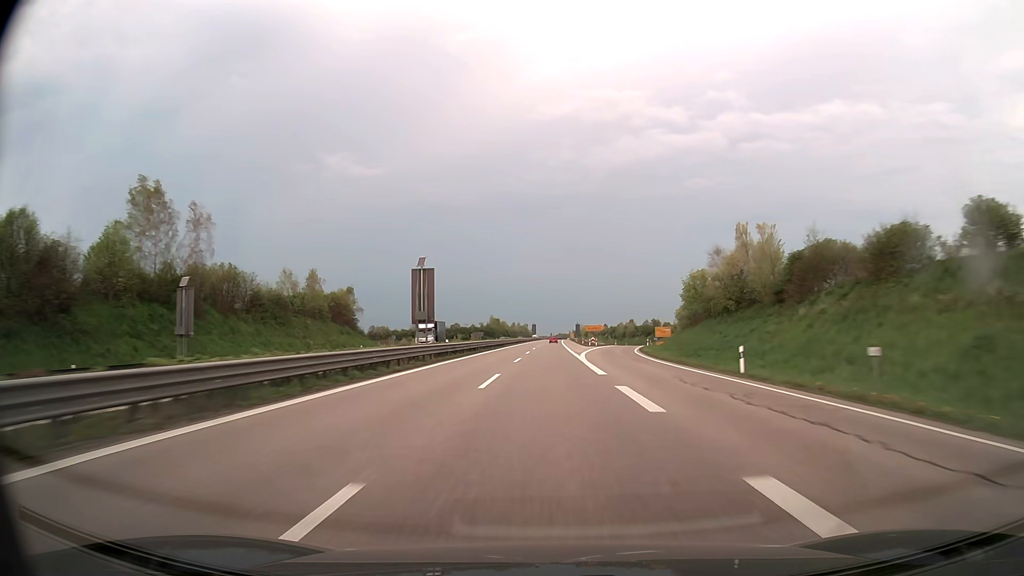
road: trunk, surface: asphalt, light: Day
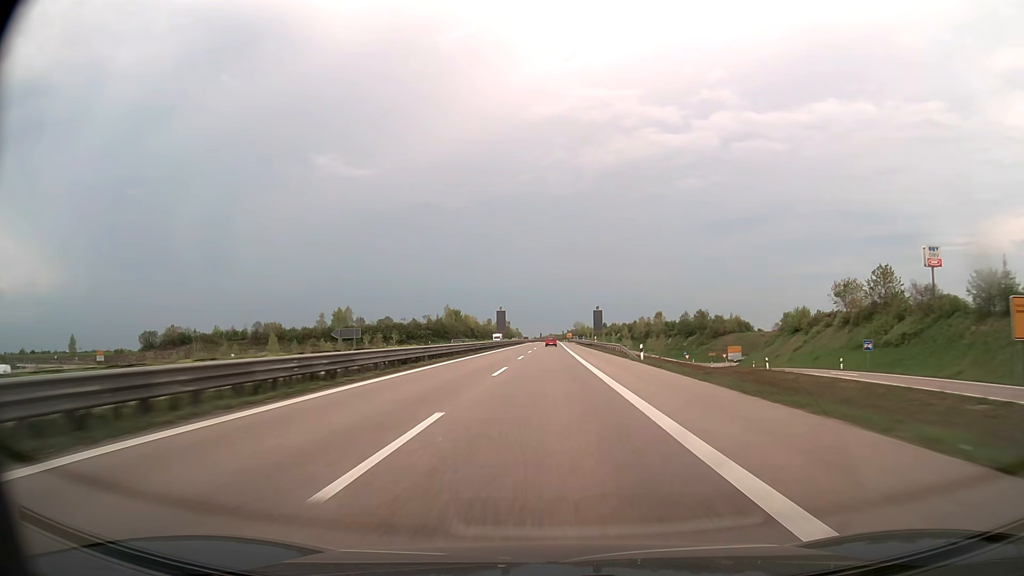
(+1.2, +118.9) m; +1°
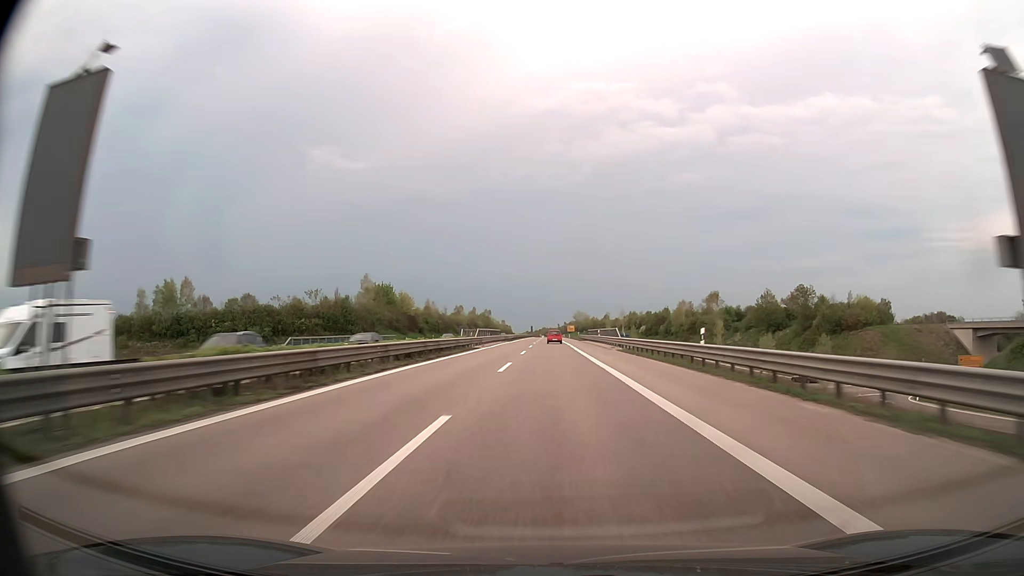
(+0.3, +89.6) m; 0°
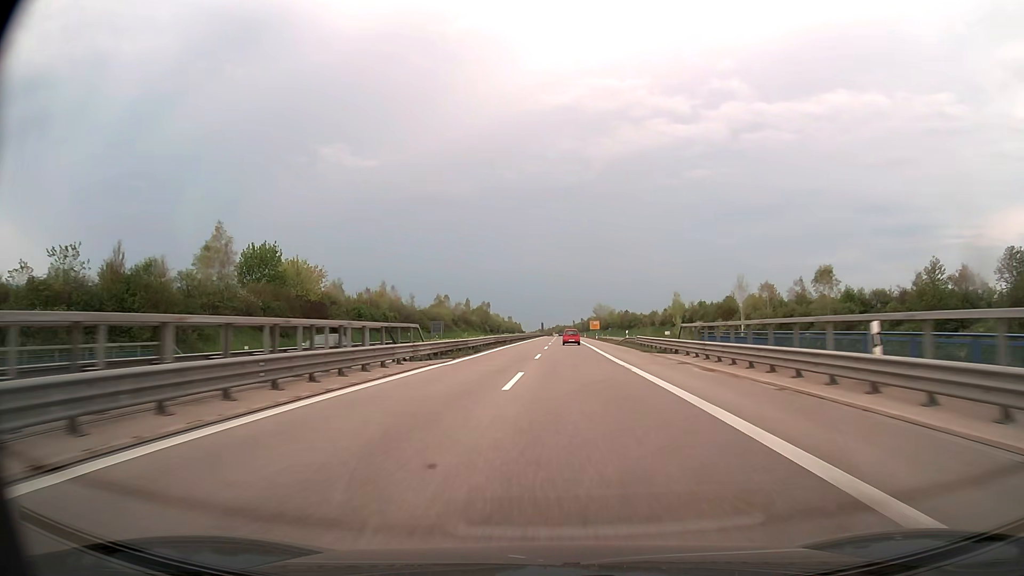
(-0.1, +60.0) m; -1°
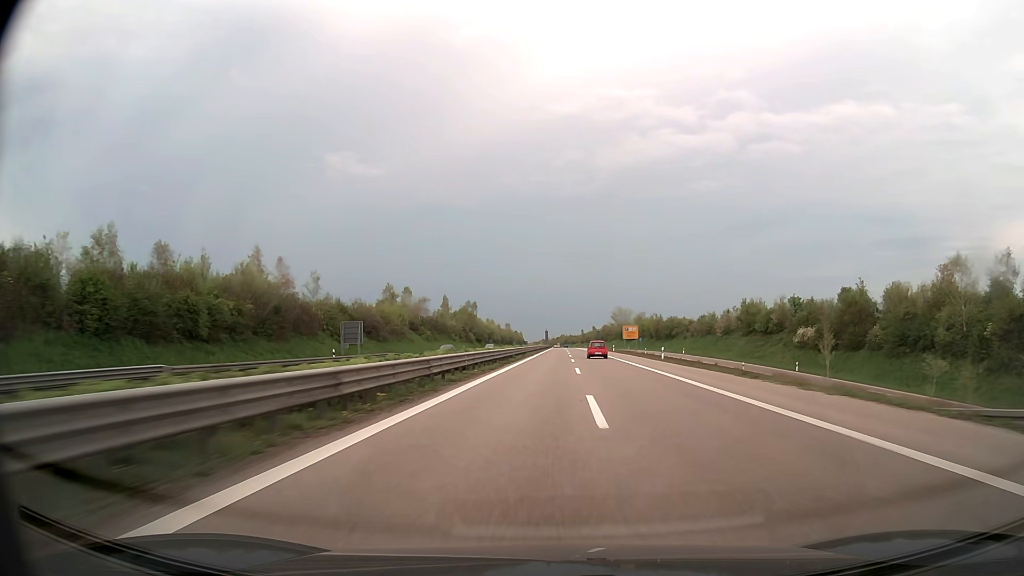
(-0.8, +58.0) m; -1°
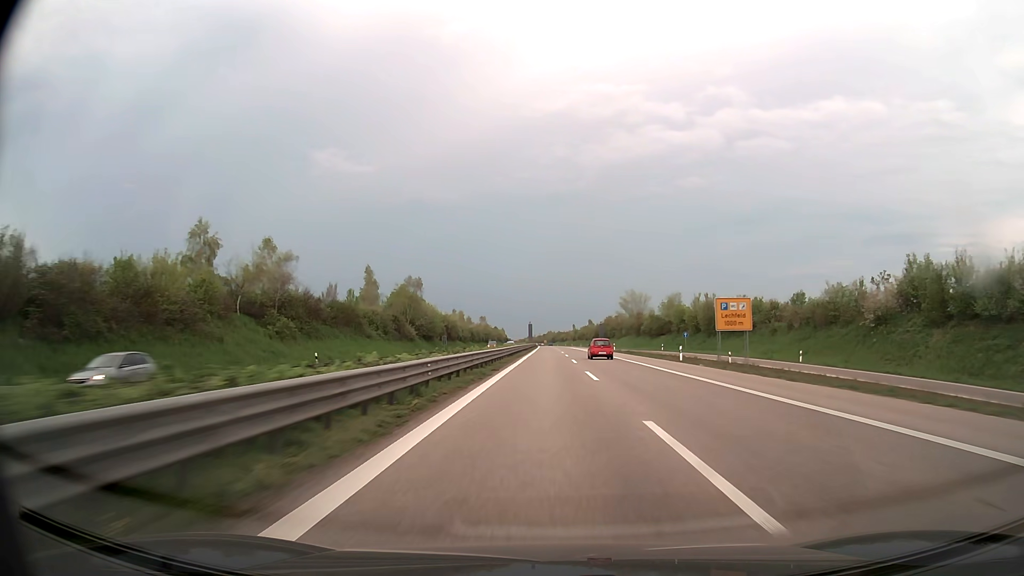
(+0.6, +59.8) m; +1°
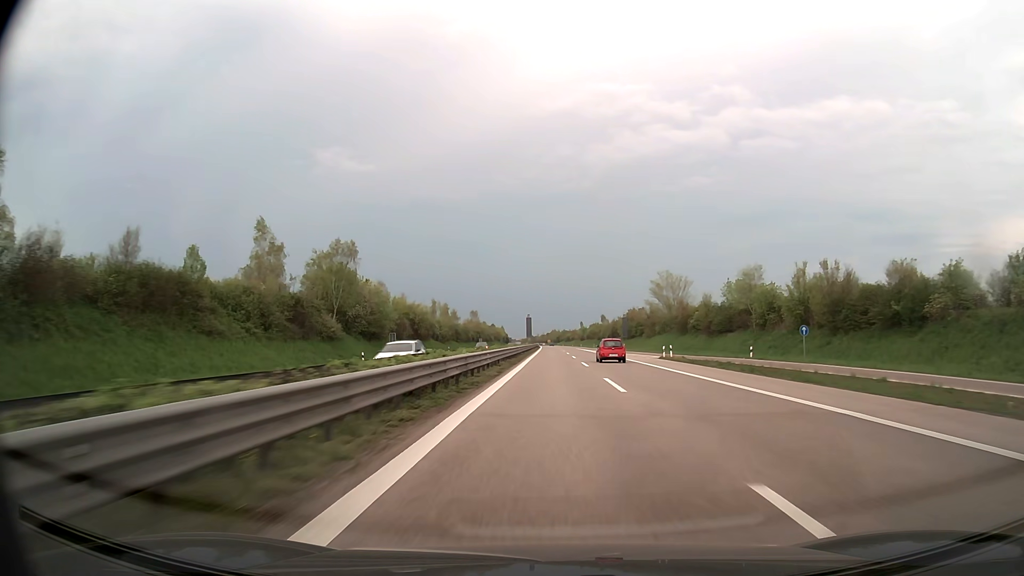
(0.0, +41.0) m; 0°
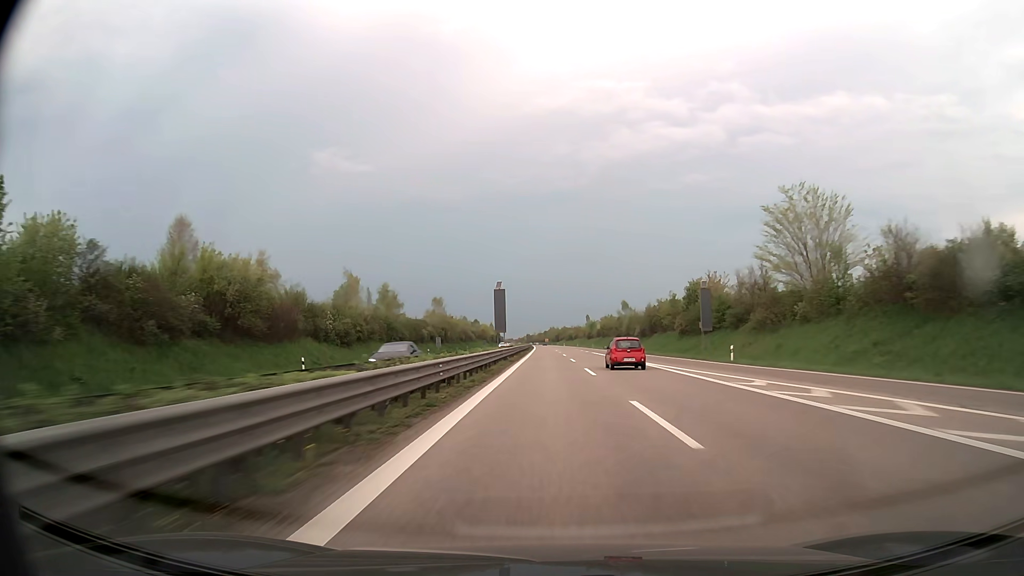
(+0.5, +63.1) m; 0°
(0, +10) (0, +20) (0, +30) (0, +40) (0, +50) (0, +60) (0, +70) (0, +80) (-1, +90) (-1, +100) m
